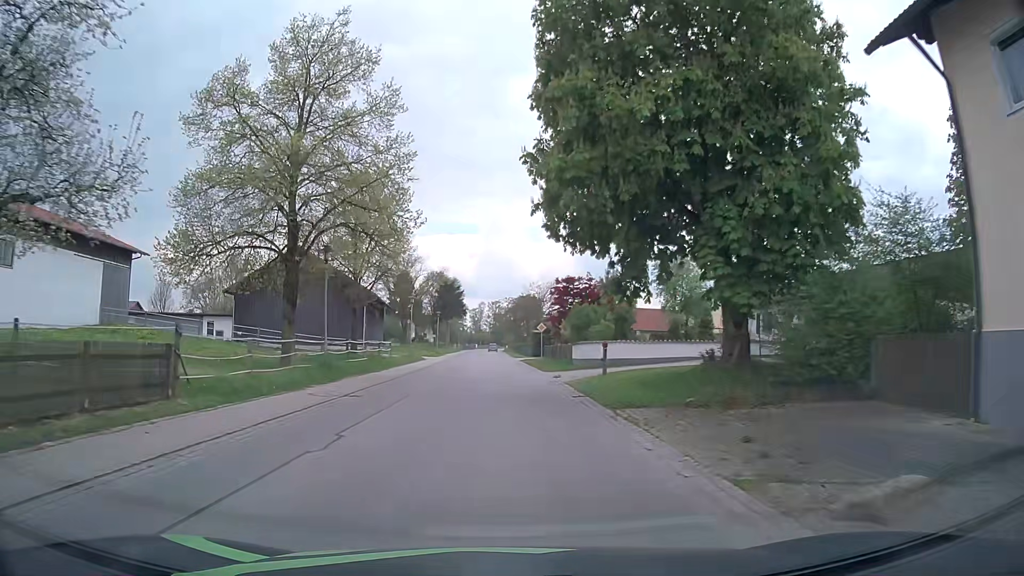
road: secondary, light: Day
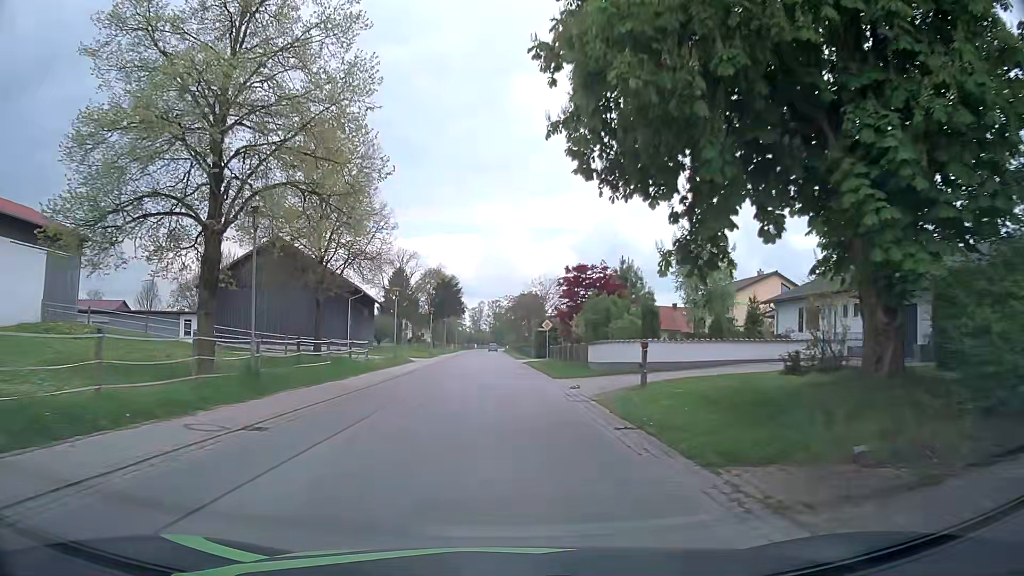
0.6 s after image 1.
(0.0, +7.0) m; 0°
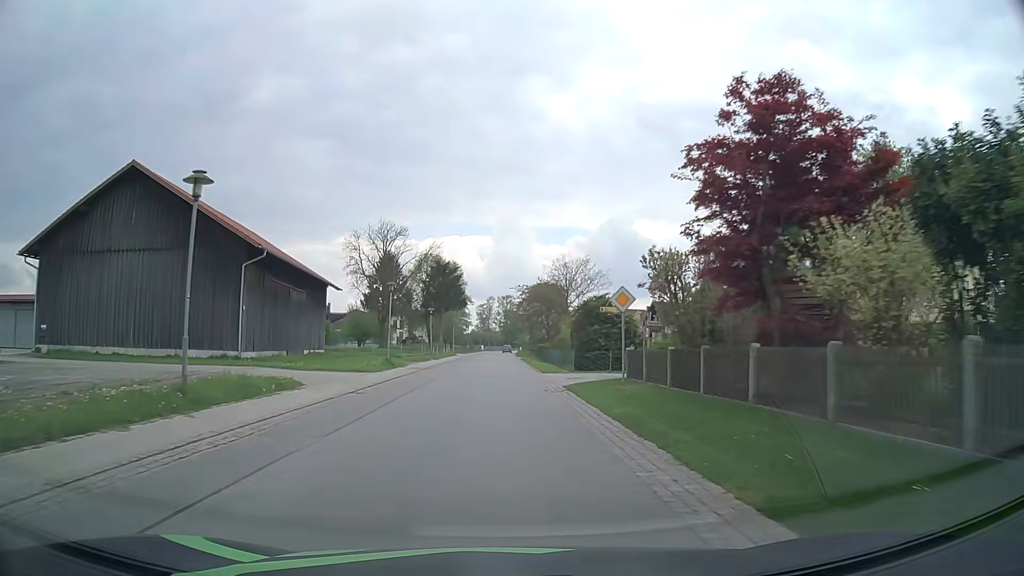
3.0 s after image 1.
(-0.3, +28.0) m; -1°
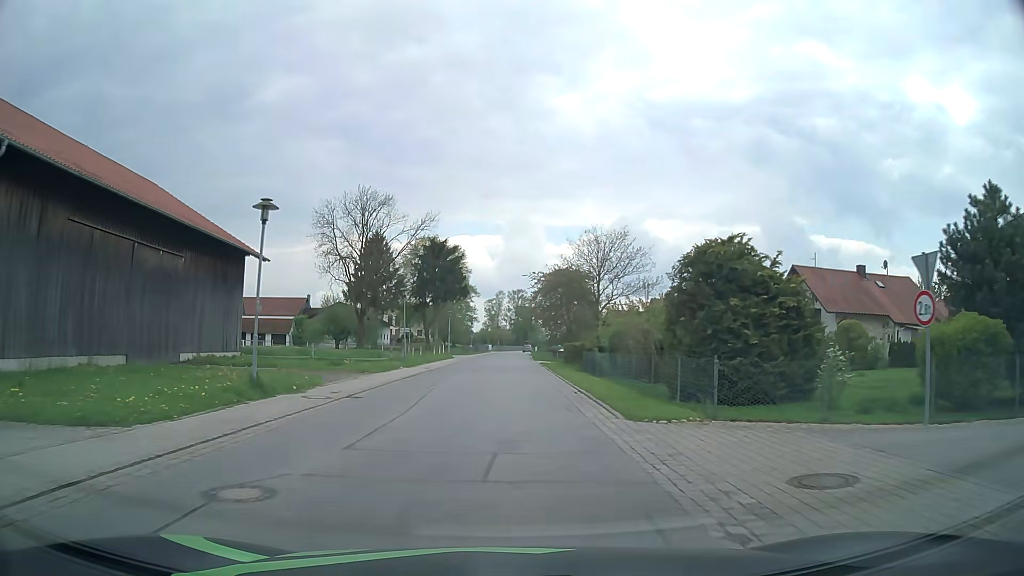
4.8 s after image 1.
(-0.2, +21.3) m; -1°
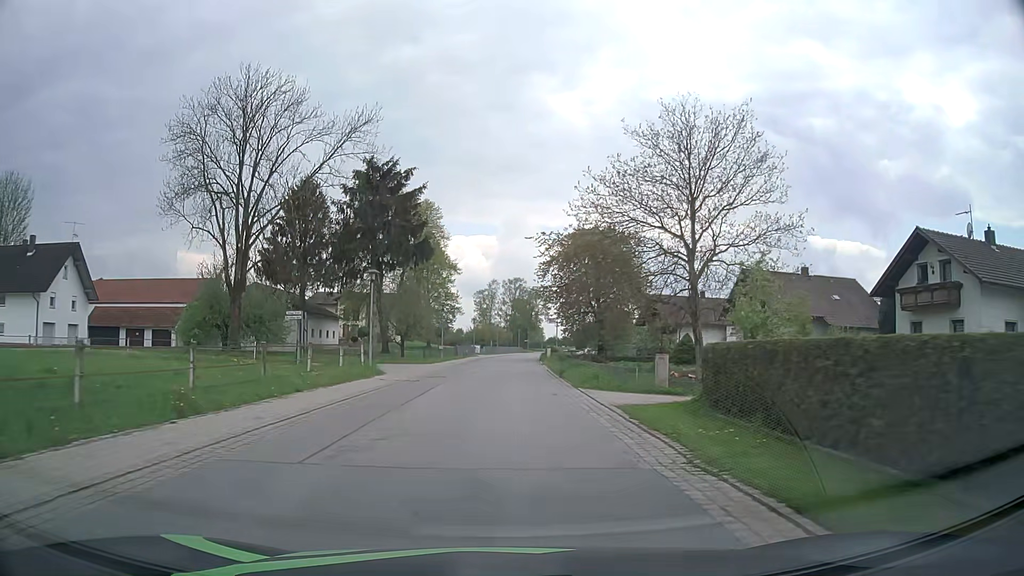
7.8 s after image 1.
(+0.1, +36.0) m; +1°
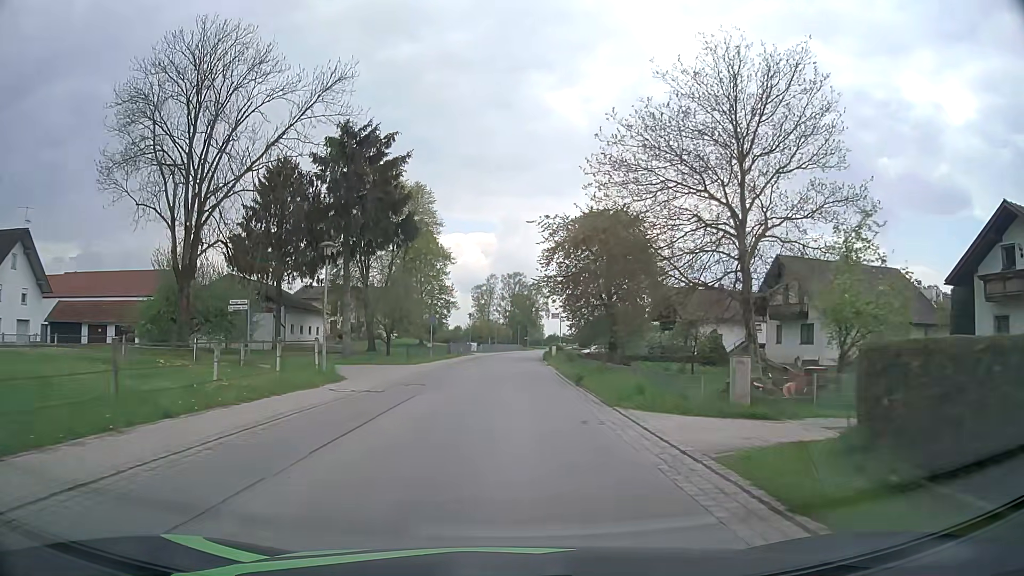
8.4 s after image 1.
(0.0, +7.3) m; 0°
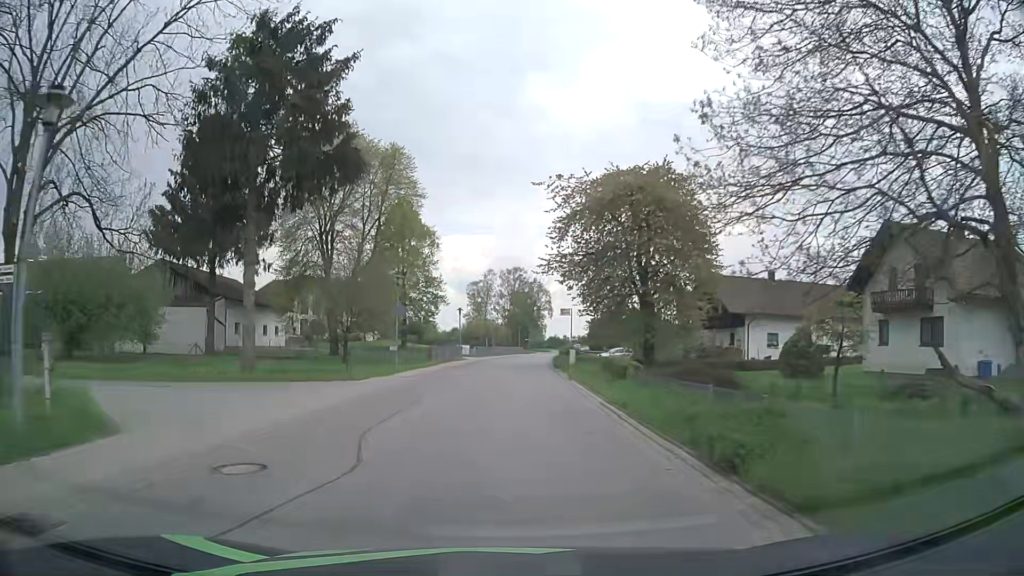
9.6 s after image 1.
(+0.1, +14.6) m; 0°
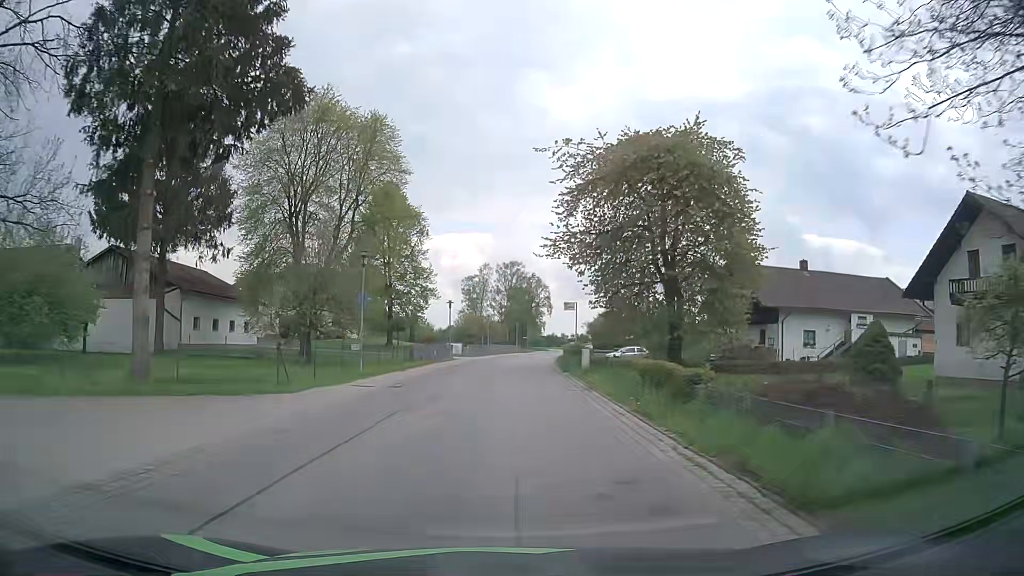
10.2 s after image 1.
(0.0, +7.3) m; 0°
(0, +10) (0, +20) (+1, +30) (+1, +40) (+2, +50) (+3, +60) (+4, +70) (+5, +80) (+6, +90) (+7, +100) m
